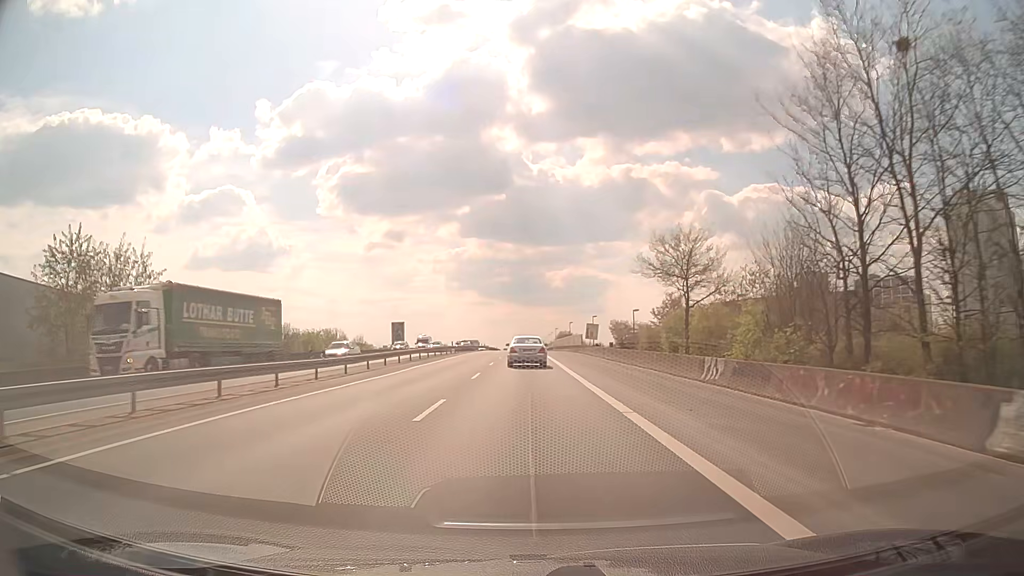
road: trunk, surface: asphalt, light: Day
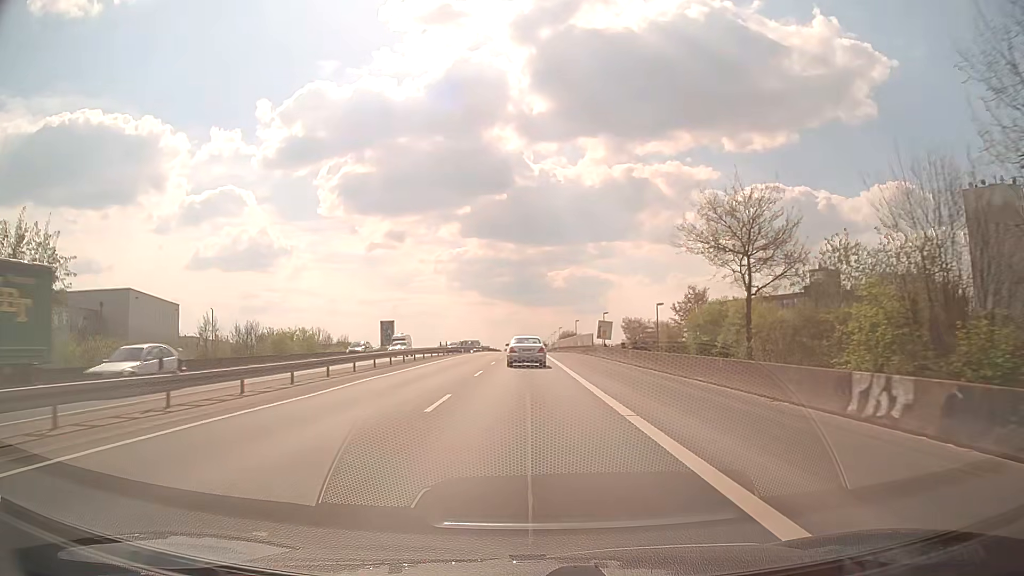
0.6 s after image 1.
(+0.1, +10.7) m; 0°
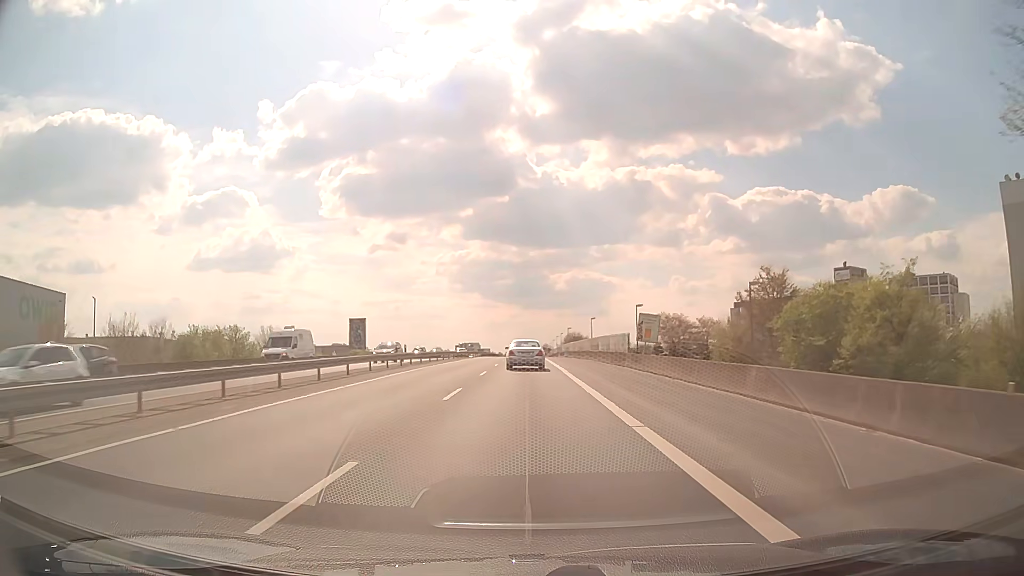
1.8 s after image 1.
(-0.1, +21.3) m; 0°
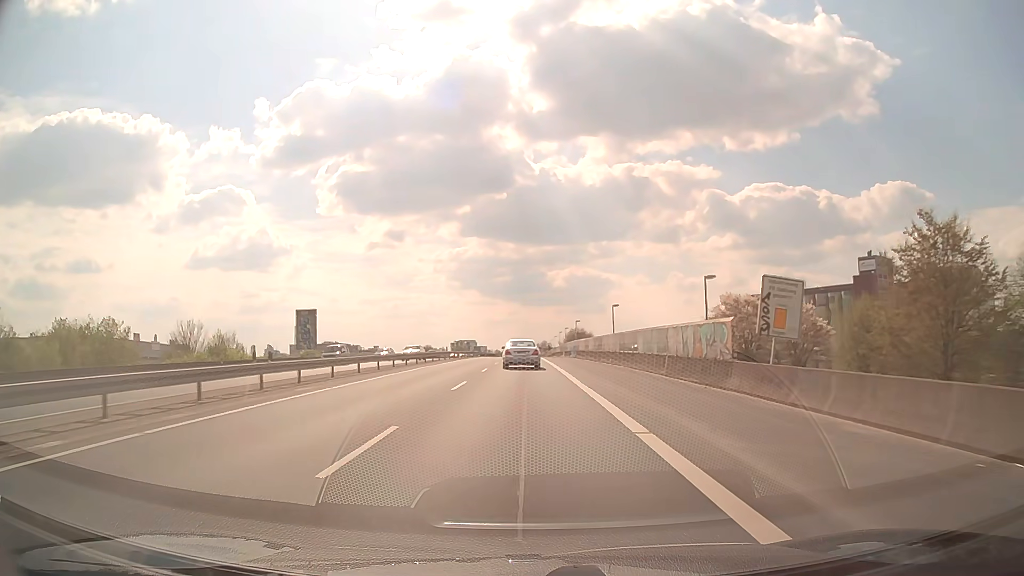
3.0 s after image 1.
(0.0, +21.3) m; 0°
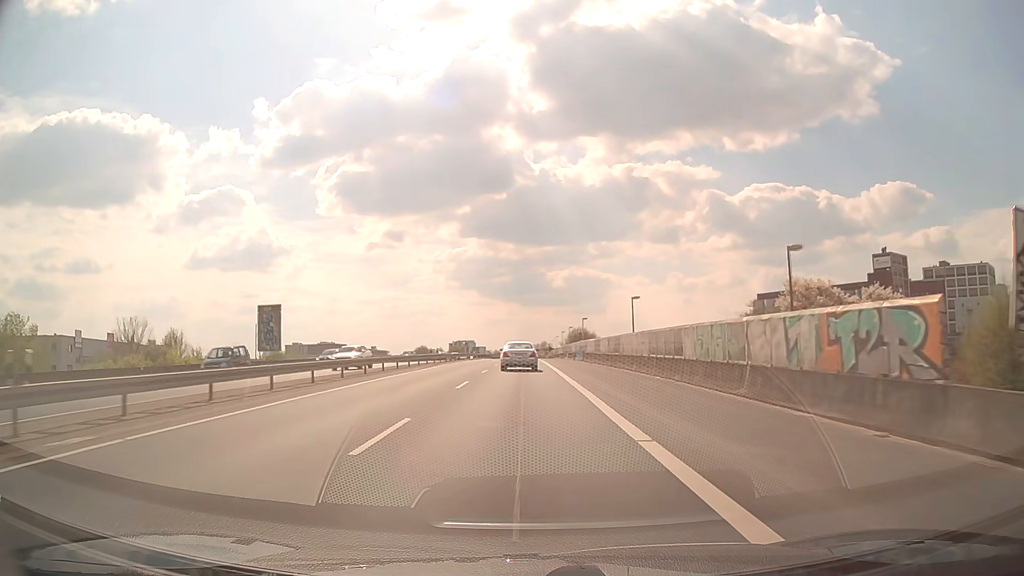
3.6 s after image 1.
(0.0, +10.7) m; 0°
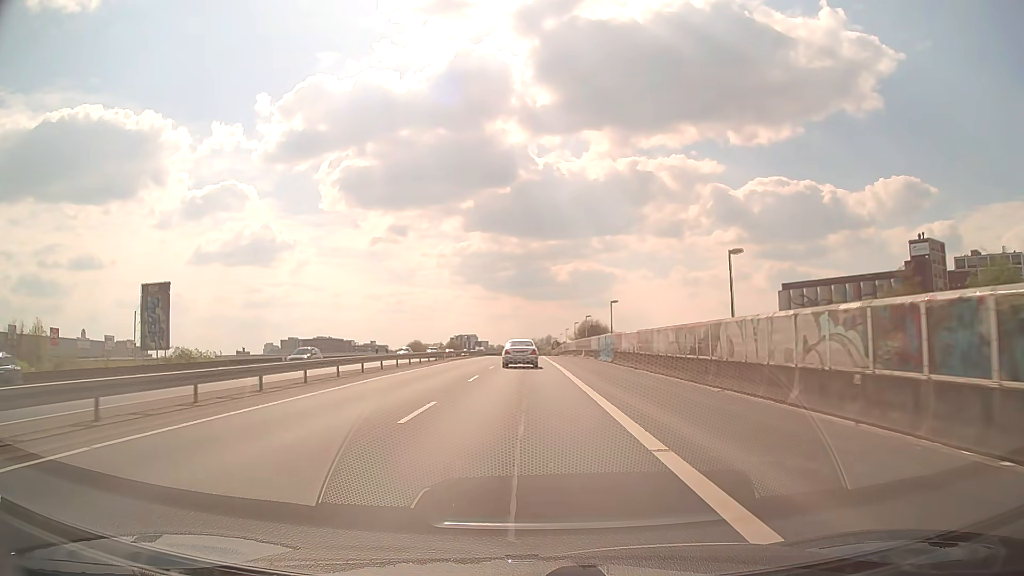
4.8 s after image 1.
(-0.1, +21.3) m; 0°
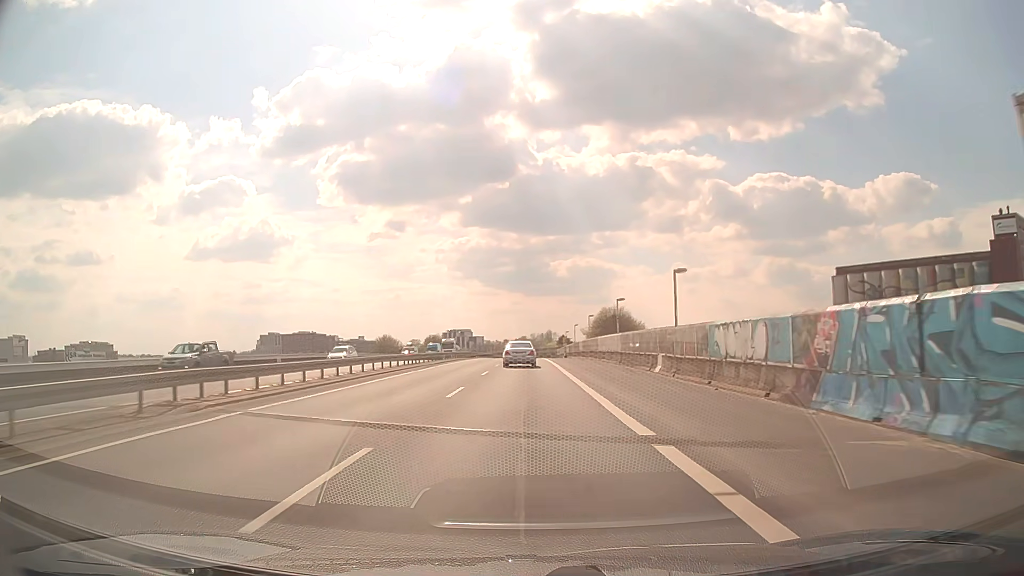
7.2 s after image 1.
(0.0, +42.9) m; 0°
